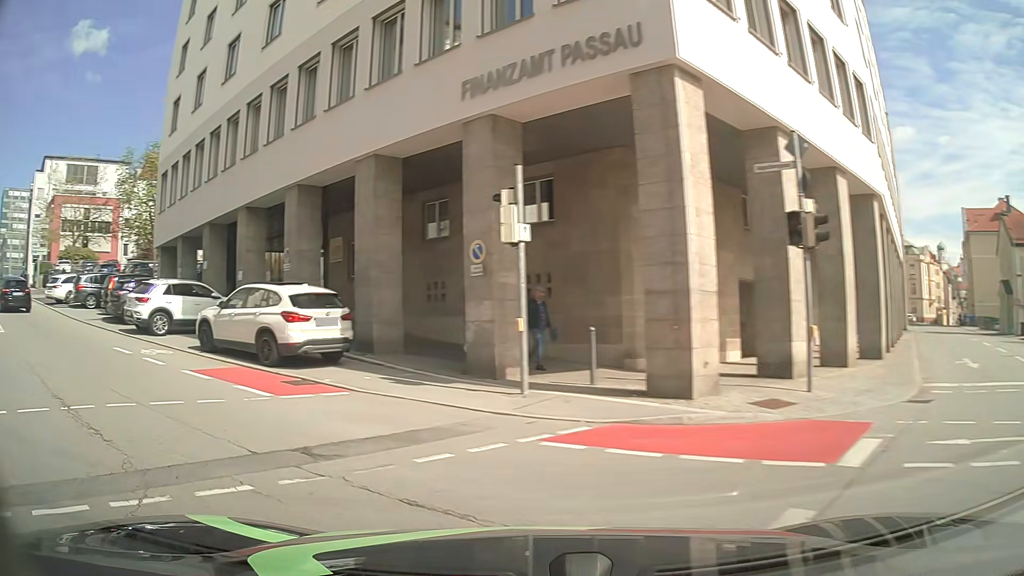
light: Day
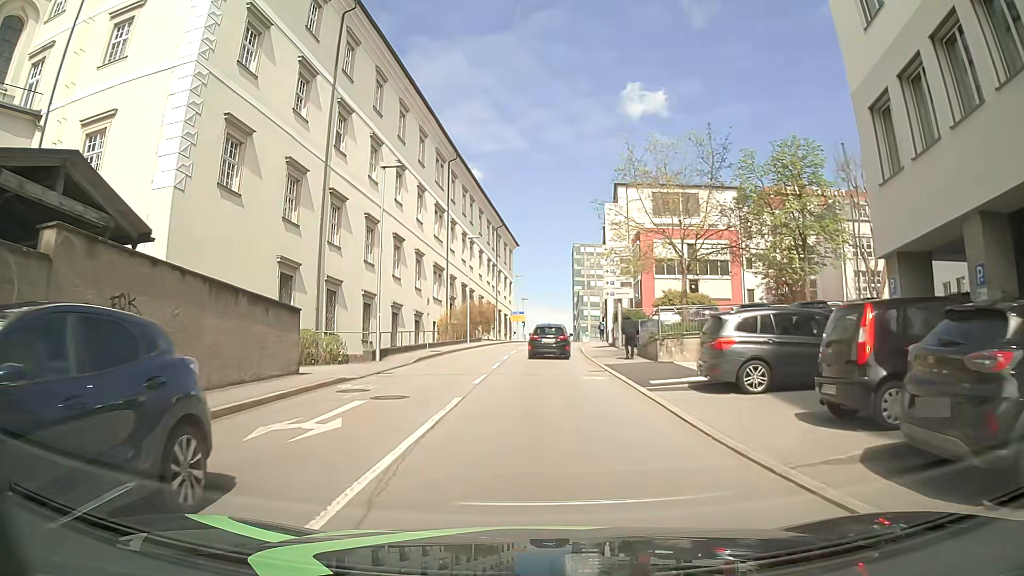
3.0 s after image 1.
(-11.7, +14.6) m; -52°
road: unclassified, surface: asphalt
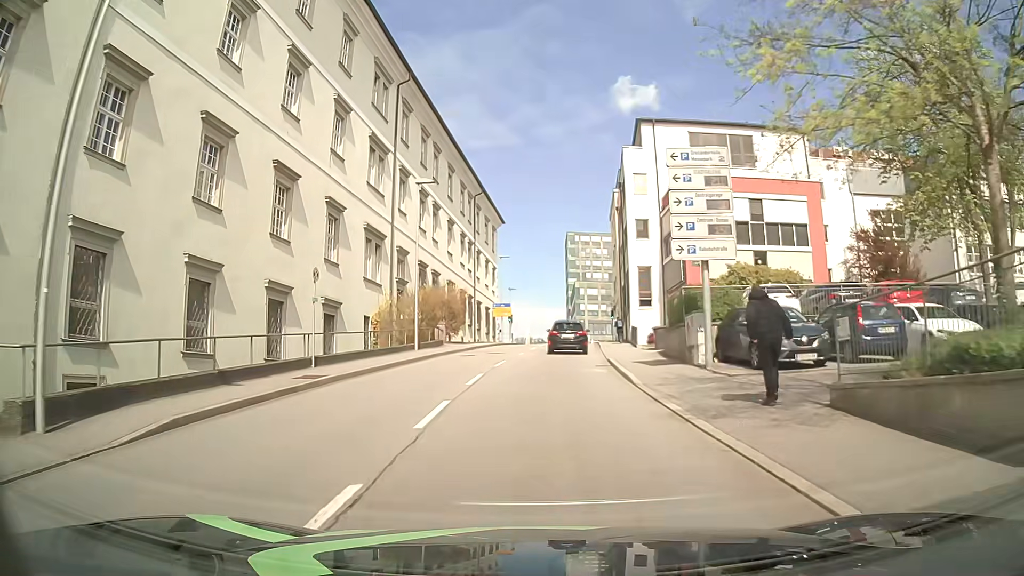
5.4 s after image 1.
(0.0, +19.4) m; -1°
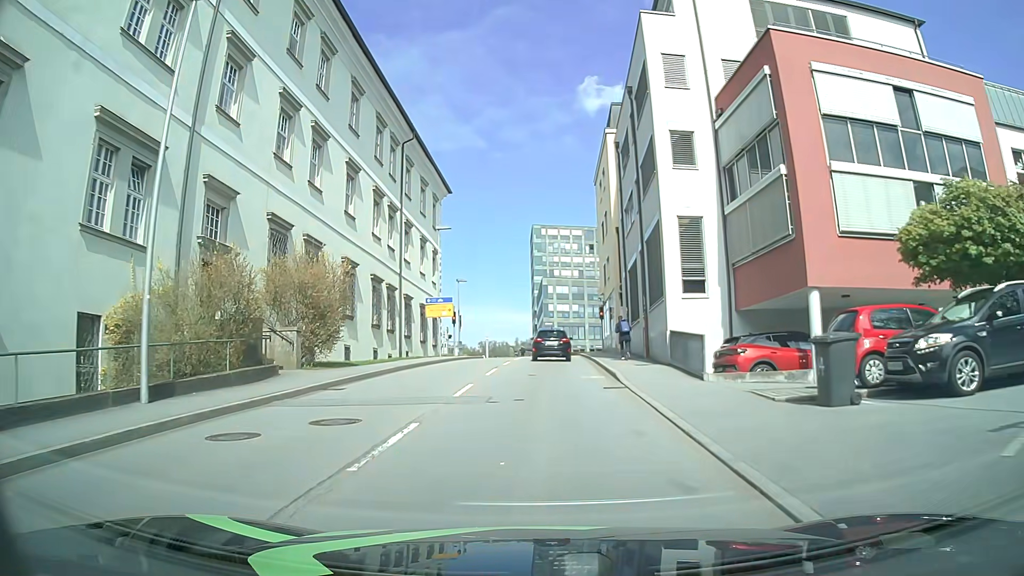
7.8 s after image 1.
(+1.0, +20.6) m; +4°
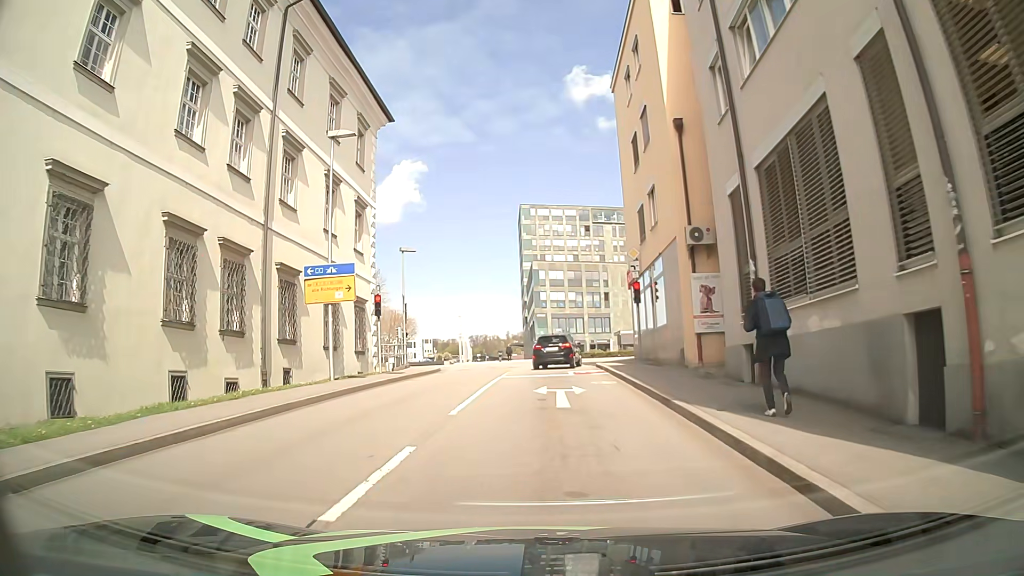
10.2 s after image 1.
(+0.2, +20.4) m; +1°
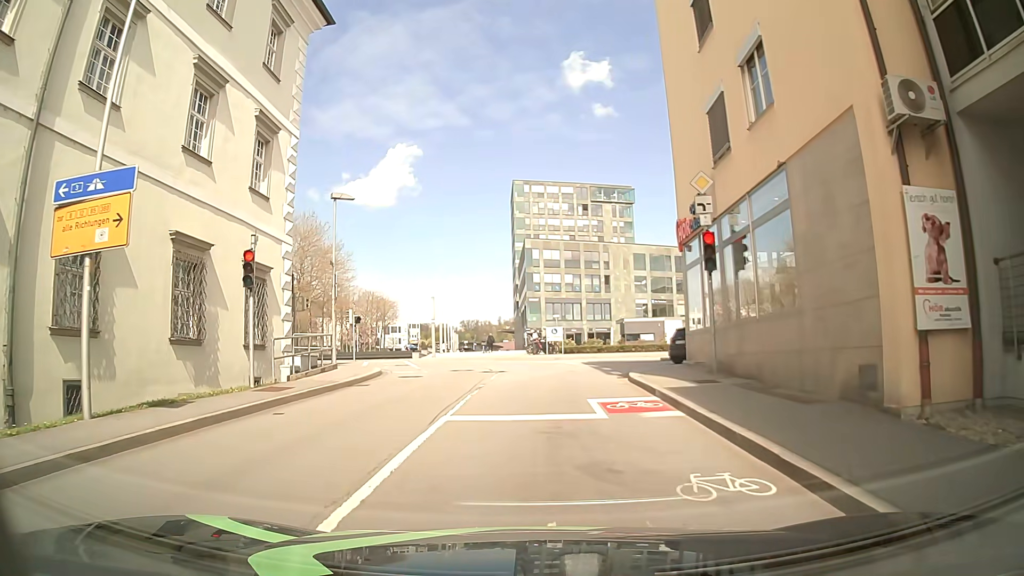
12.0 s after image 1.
(0.0, +11.8) m; -1°
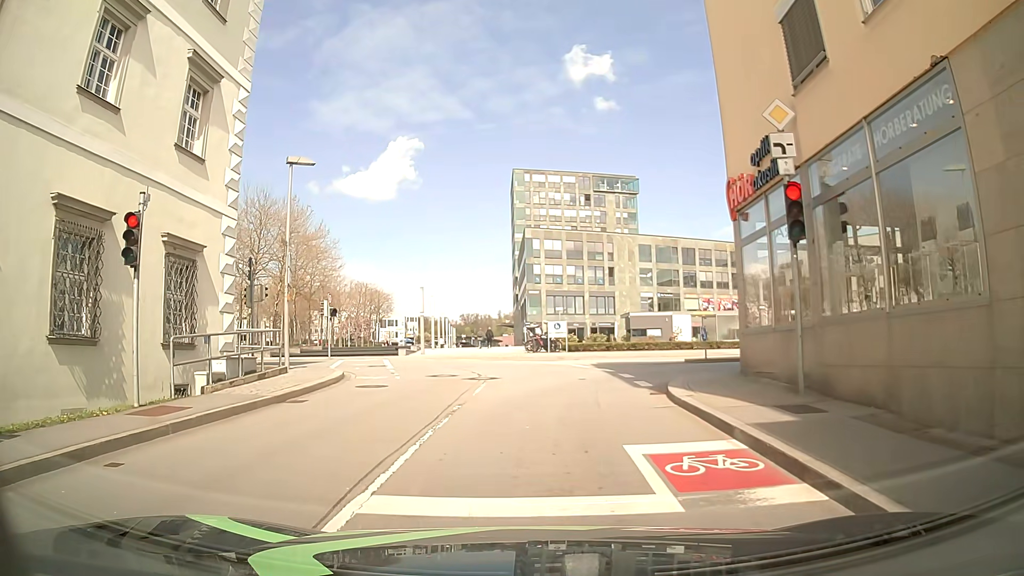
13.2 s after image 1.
(0.0, +4.7) m; +1°
